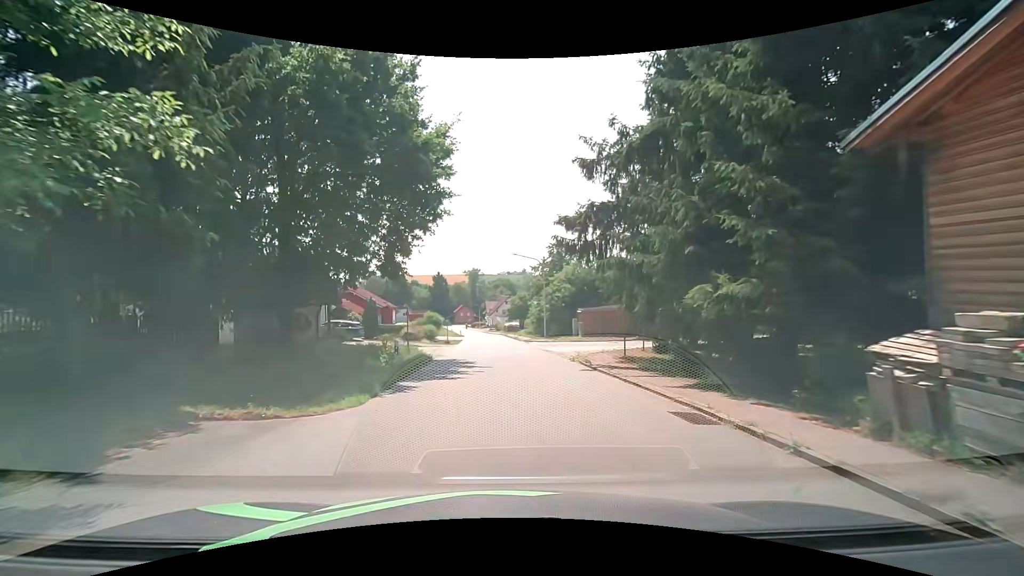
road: tertiary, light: Day
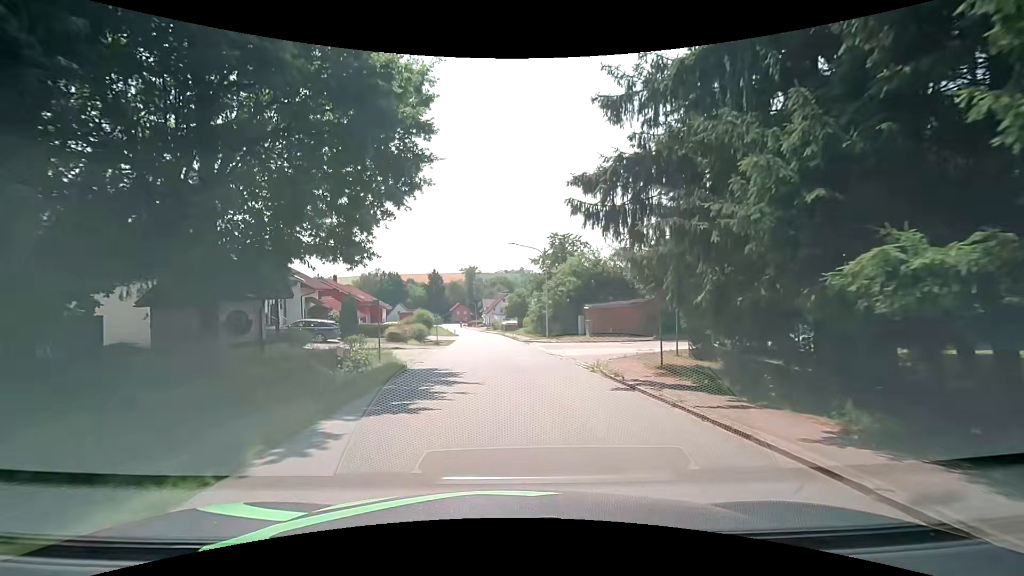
(0.0, +4.9) m; +1°
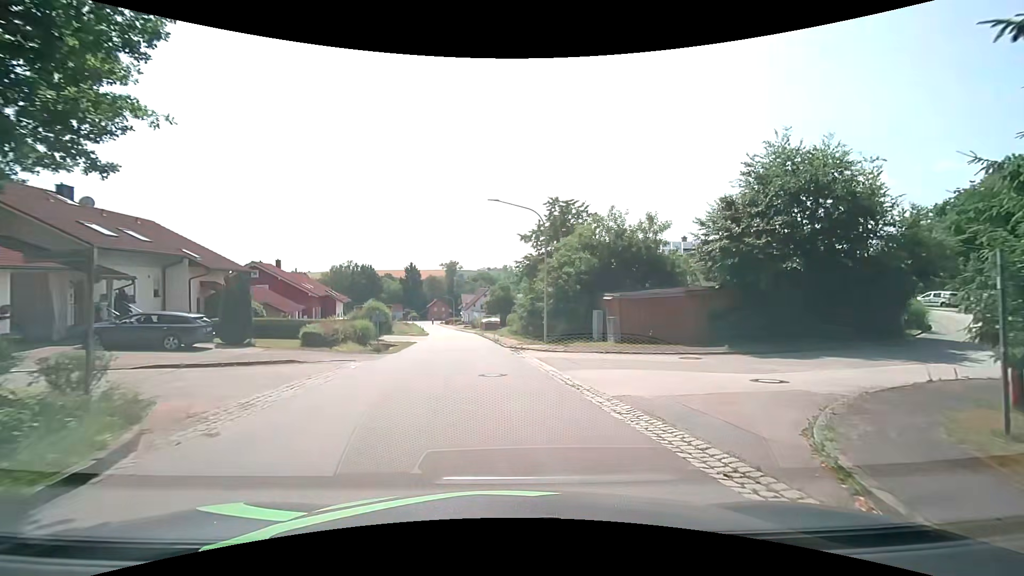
(0.0, +12.5) m; +2°
